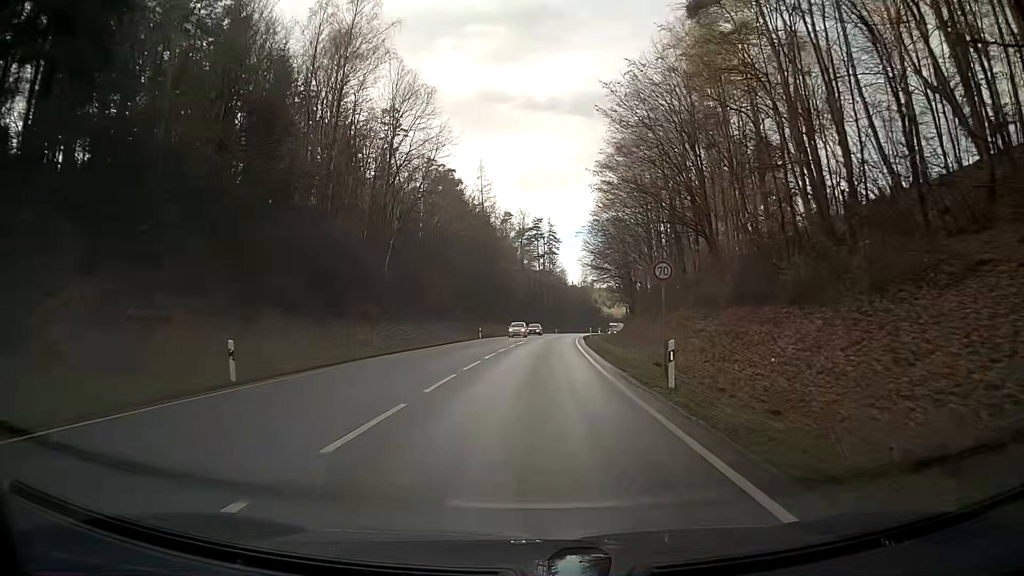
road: secondary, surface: asphalt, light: Day
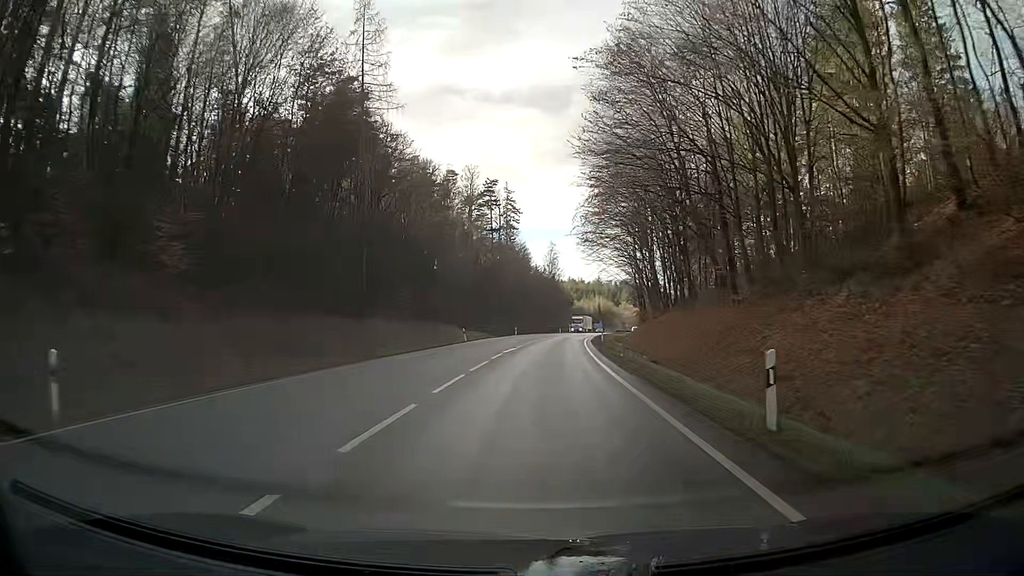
(+1.8, +54.0) m; +4°
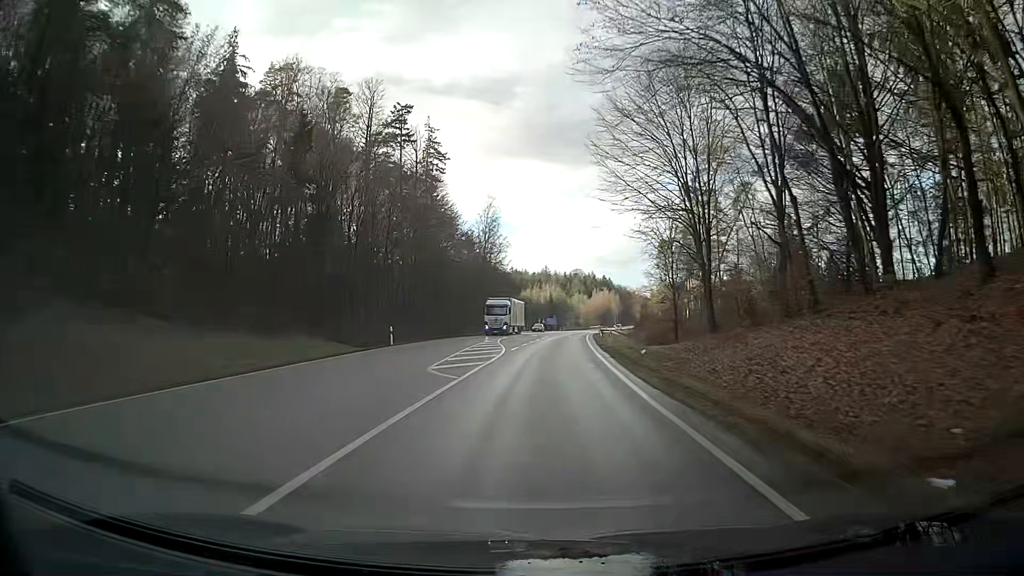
(+2.6, +54.1) m; +5°
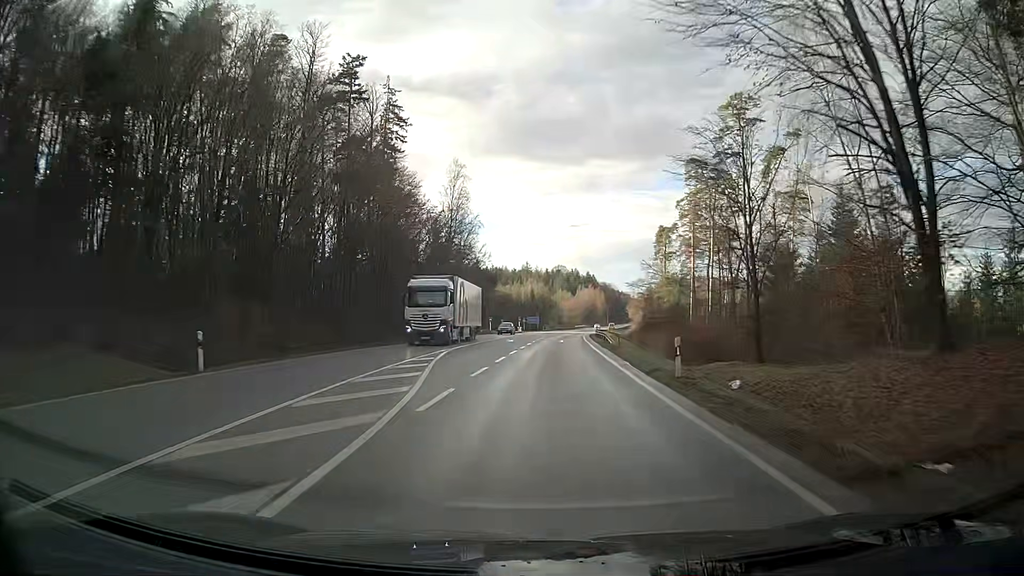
(+0.4, +21.6) m; +2°
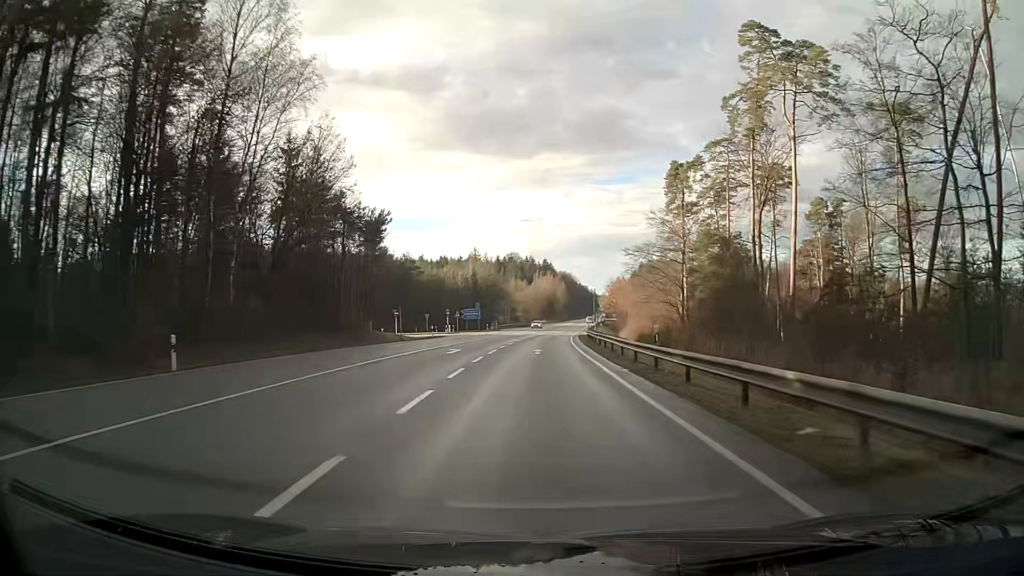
(+1.9, +54.0) m; +4°
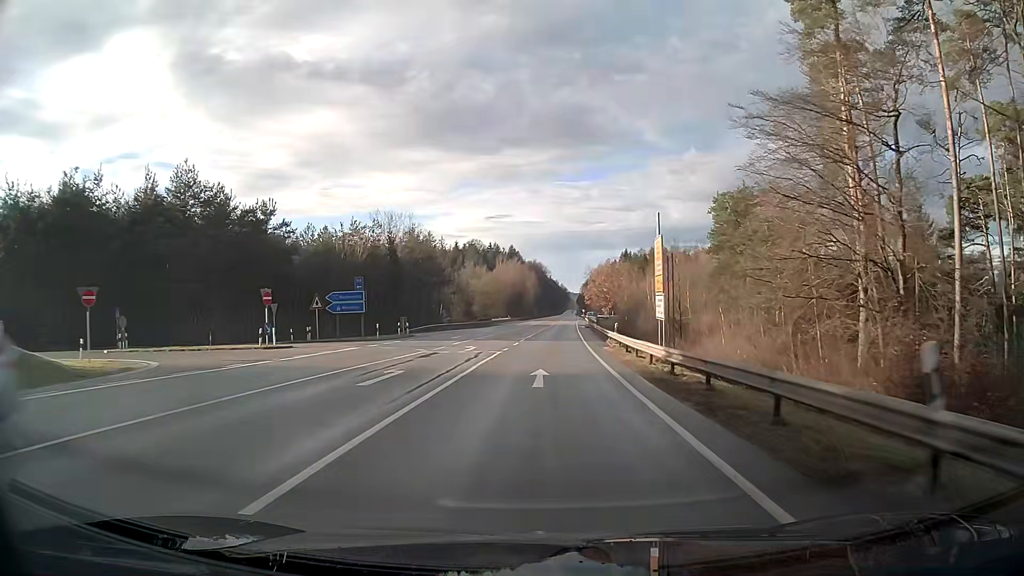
(+1.2, +54.1) m; +3°
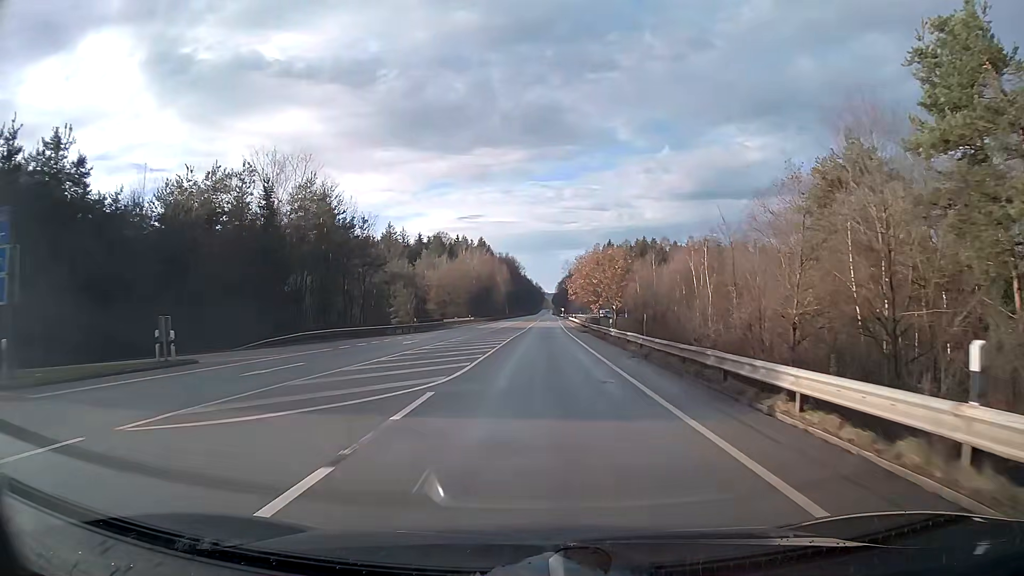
(+0.7, +32.4) m; +2°
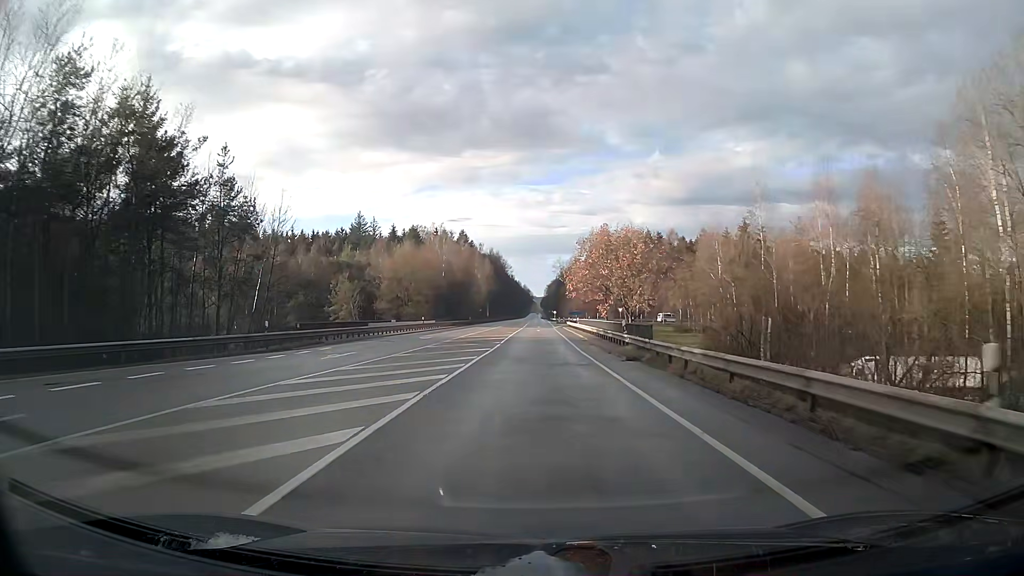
(+0.4, +32.3) m; +1°
